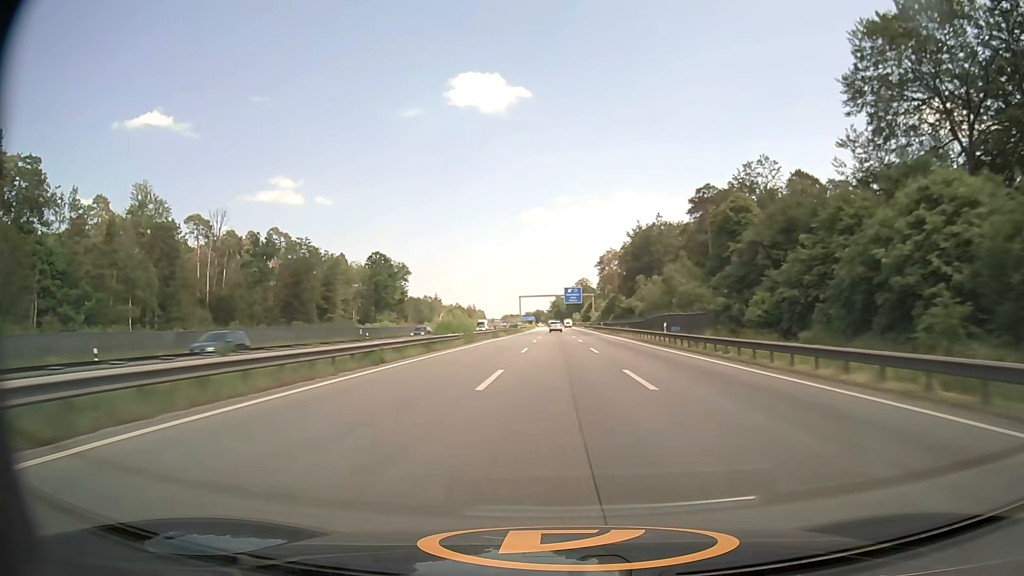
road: motorway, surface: asphalt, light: Day
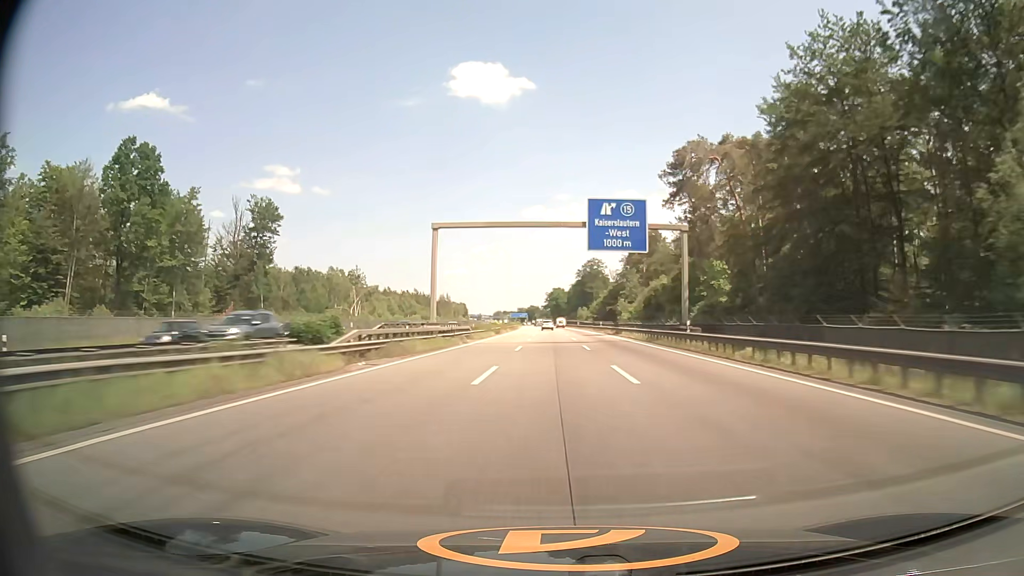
(+0.4, +106.6) m; 0°
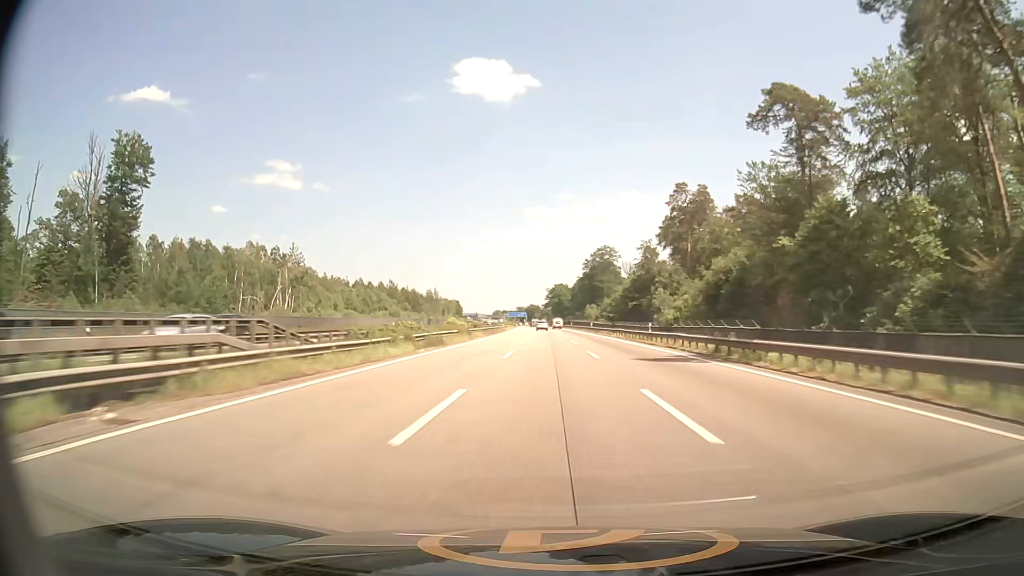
(-0.1, +43.1) m; 0°
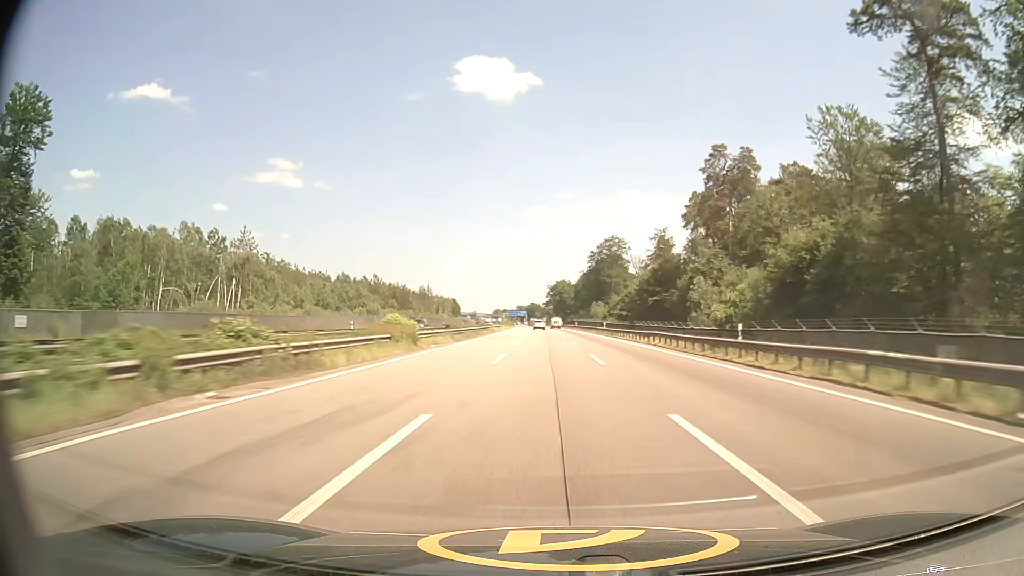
(0.0, +21.5) m; 0°
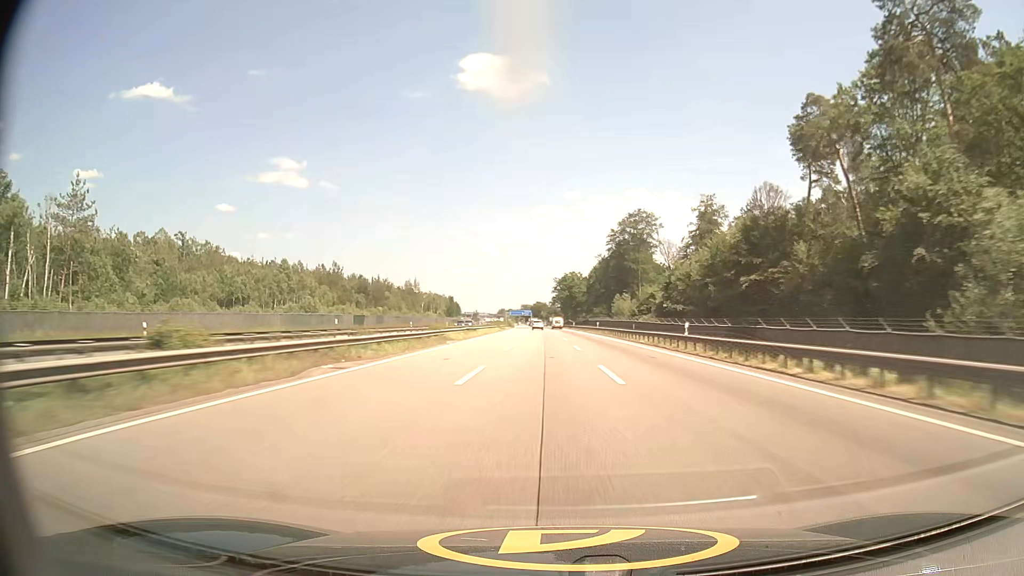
(-0.2, +43.1) m; -1°
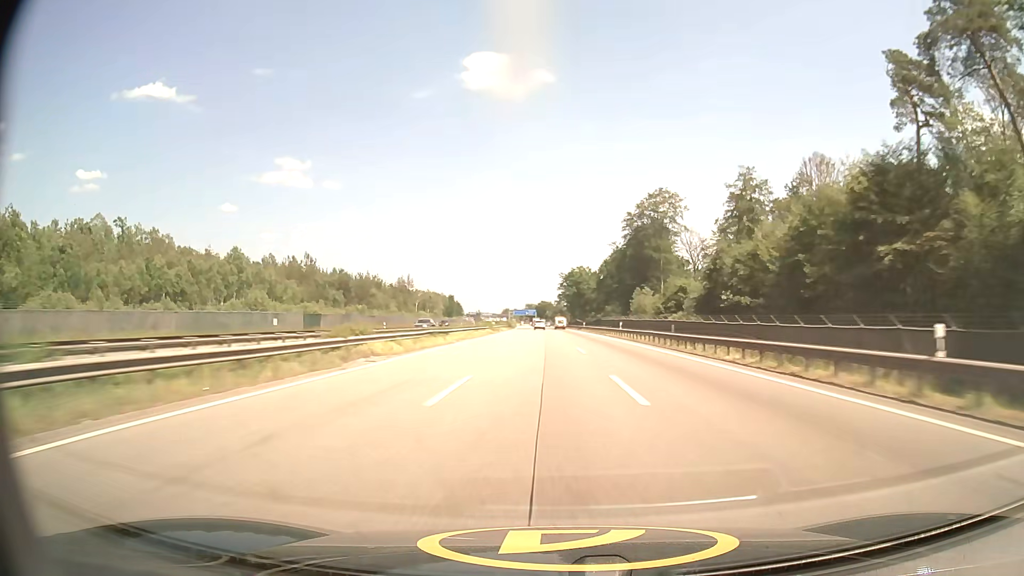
(-0.1, +21.6) m; 0°
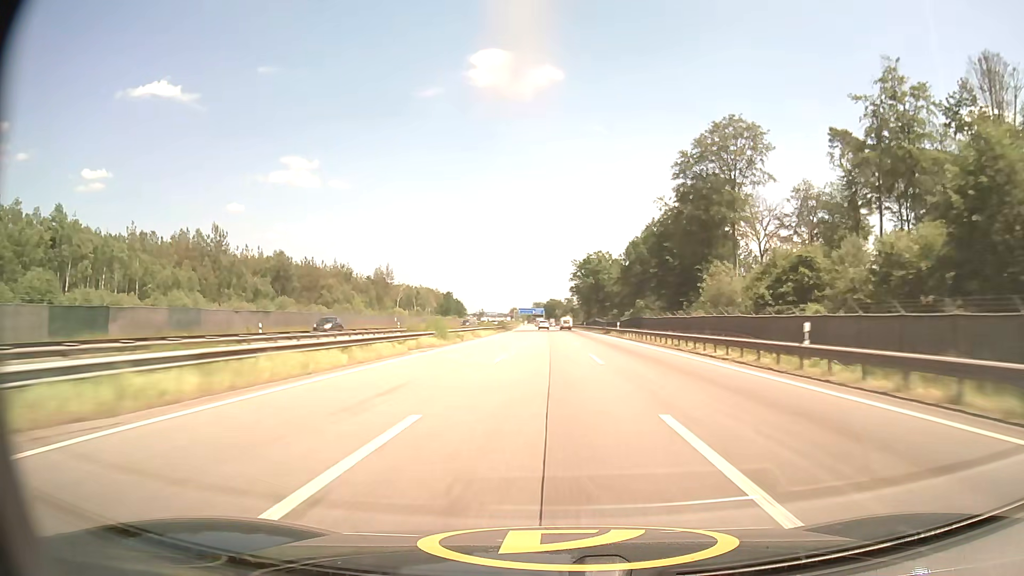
(-0.3, +43.0) m; -1°
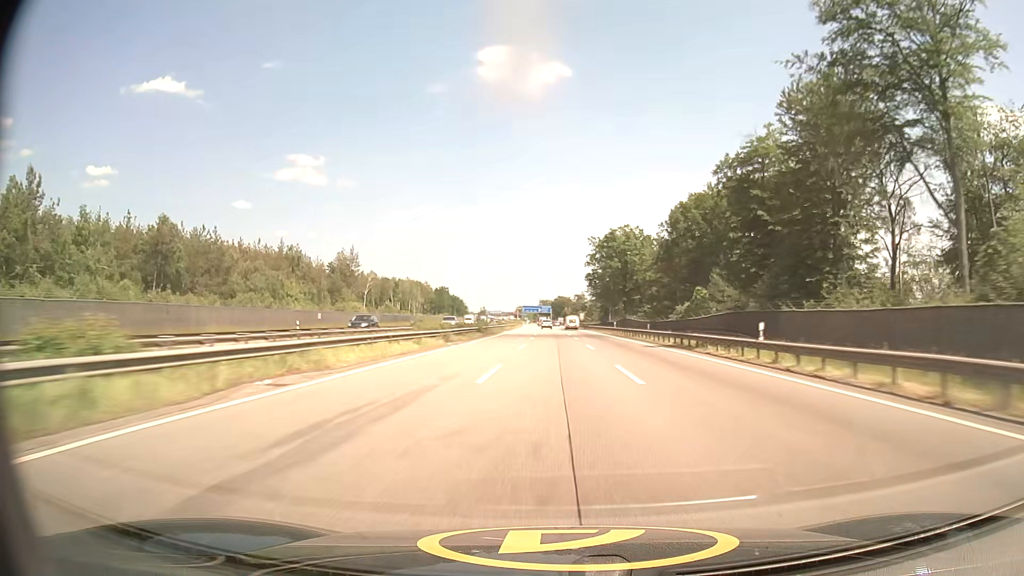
(-0.3, +42.8) m; -1°
(0, +10) (0, +20) (0, +30) (0, +40) (0, +50) (0, +60) (0, +70) (-1, +80) (-1, +90) (-1, +100) m
